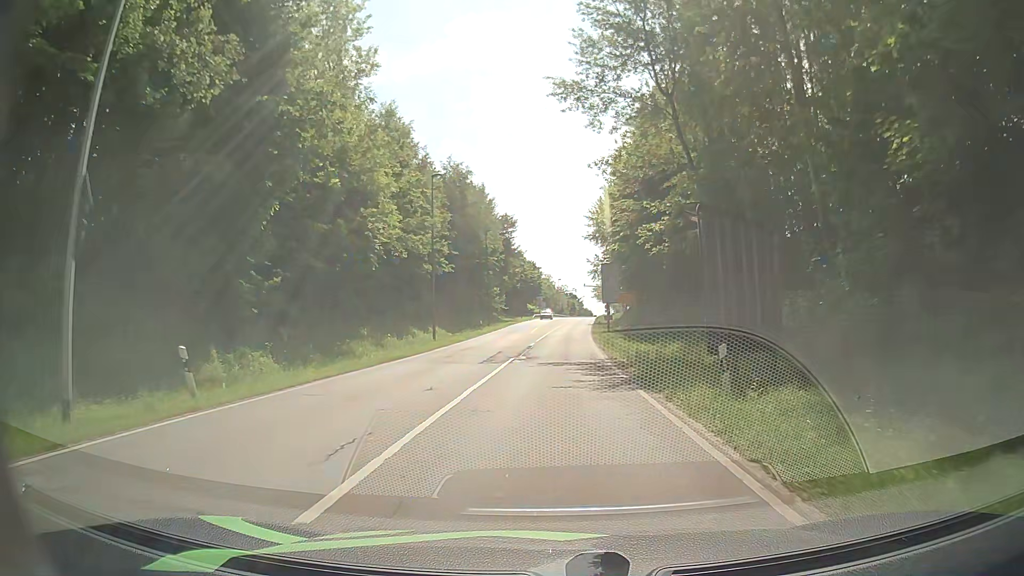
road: secondary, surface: asphalt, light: Day
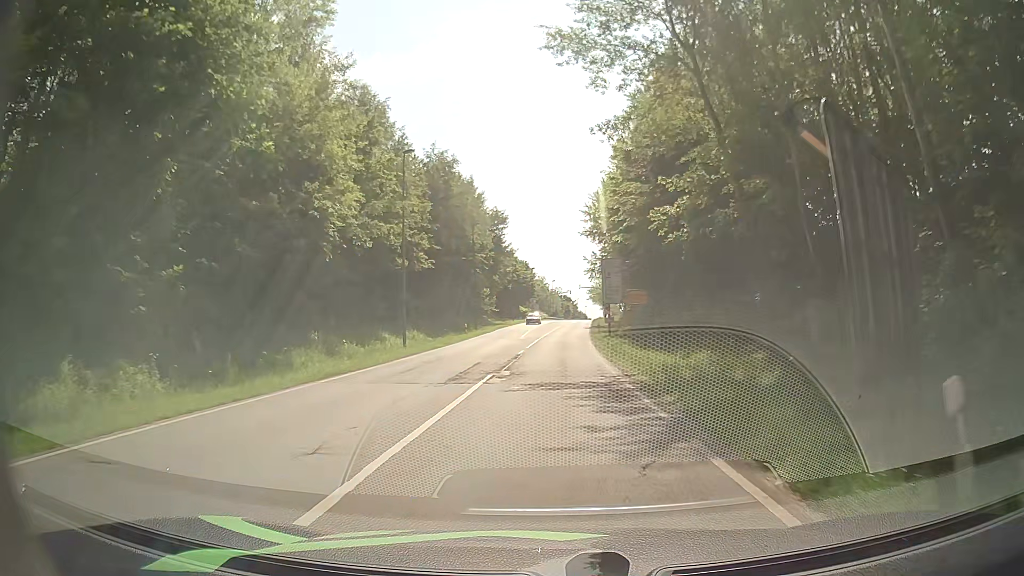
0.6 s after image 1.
(+0.1, +6.6) m; +2°
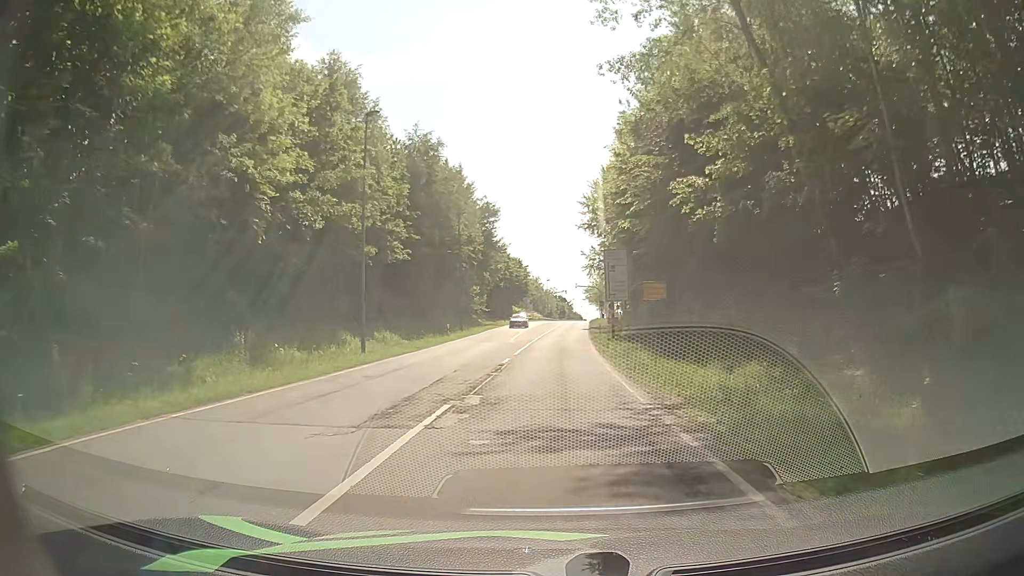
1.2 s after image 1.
(0.0, +6.7) m; 0°
